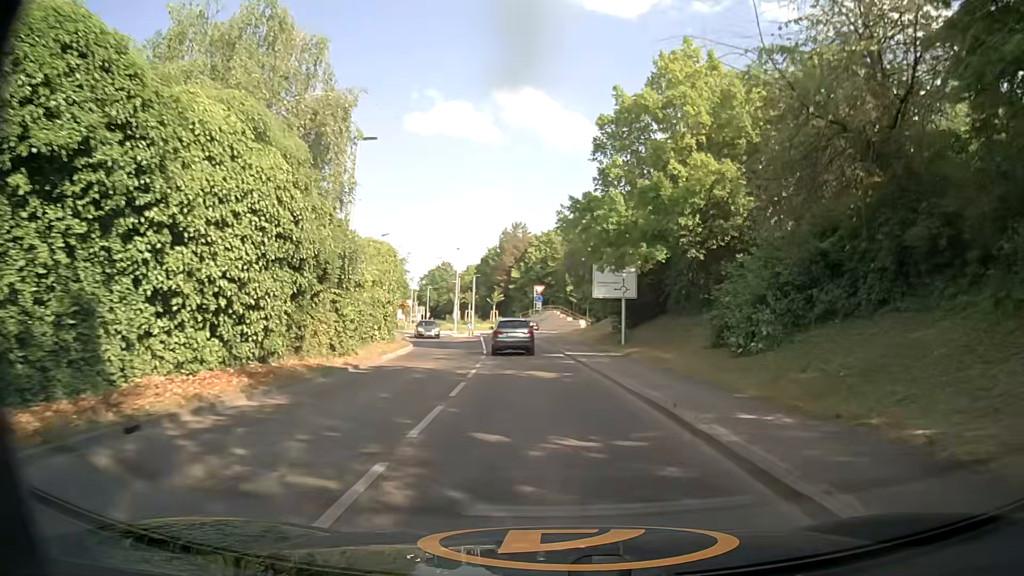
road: secondary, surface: asphalt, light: Day
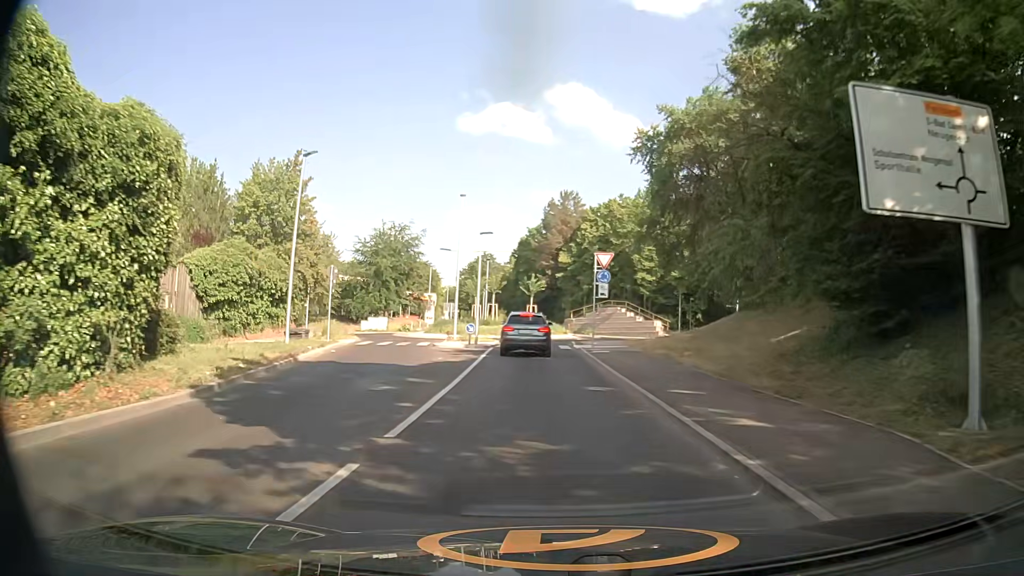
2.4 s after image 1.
(-1.0, +27.3) m; -5°
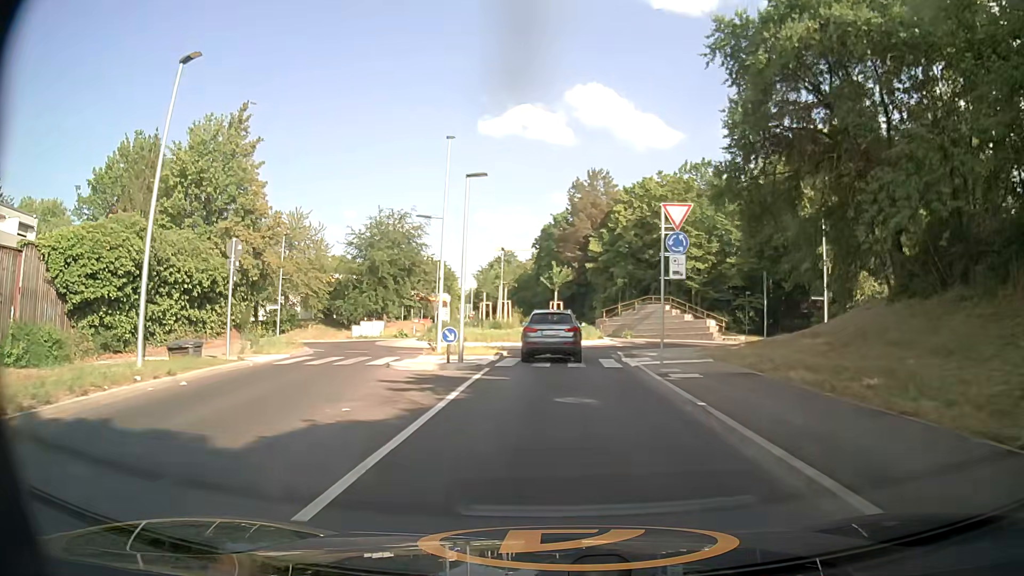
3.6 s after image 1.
(-0.3, +12.6) m; -2°
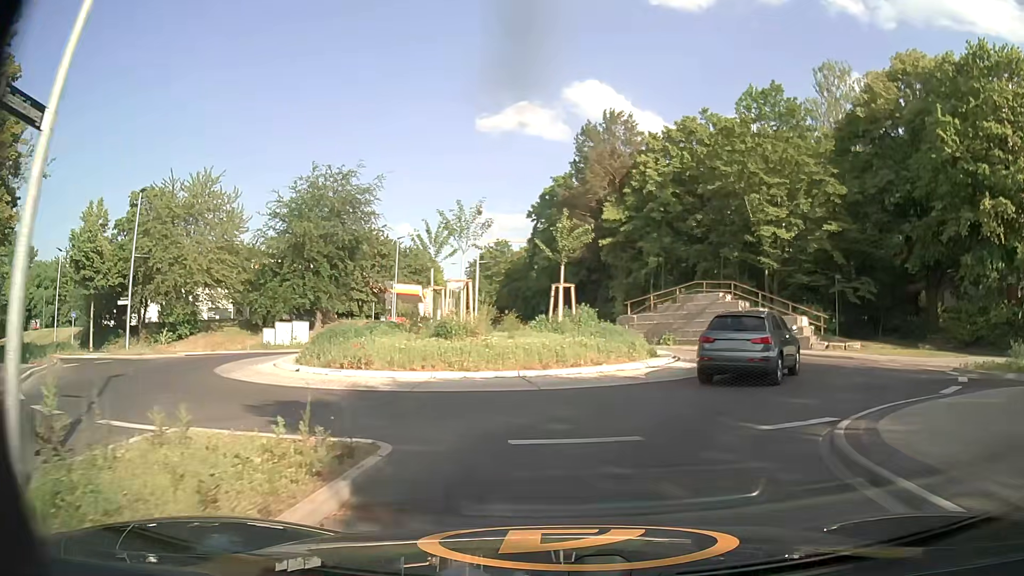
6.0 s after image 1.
(-0.1, +20.1) m; 0°
